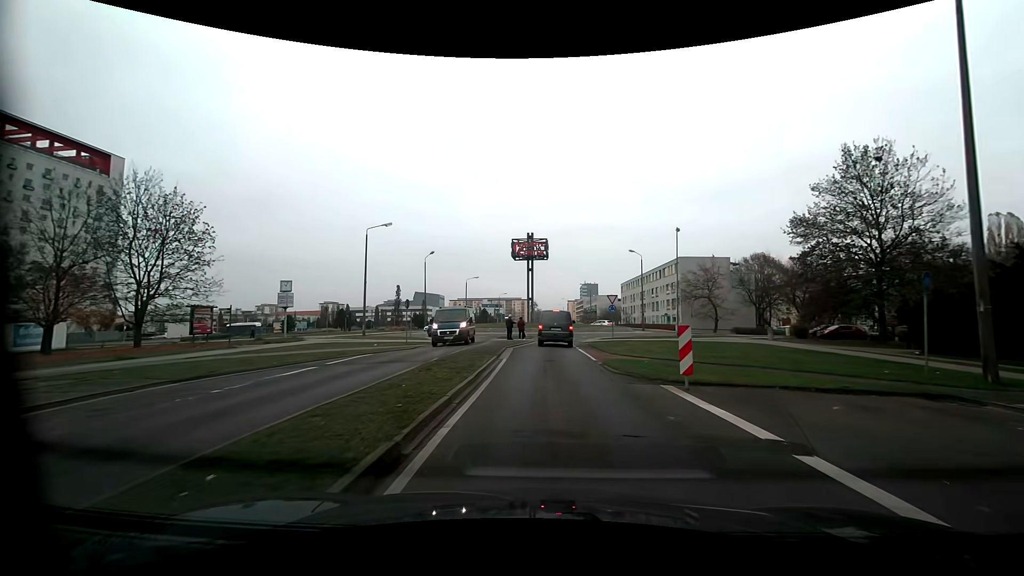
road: tertiary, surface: asphalt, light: Day
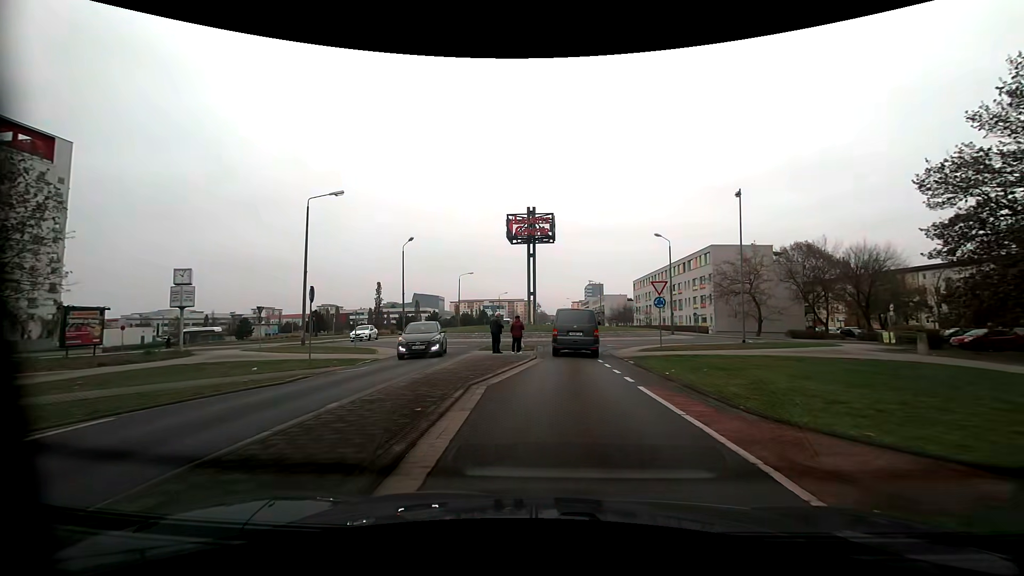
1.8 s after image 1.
(0.0, +13.5) m; -1°
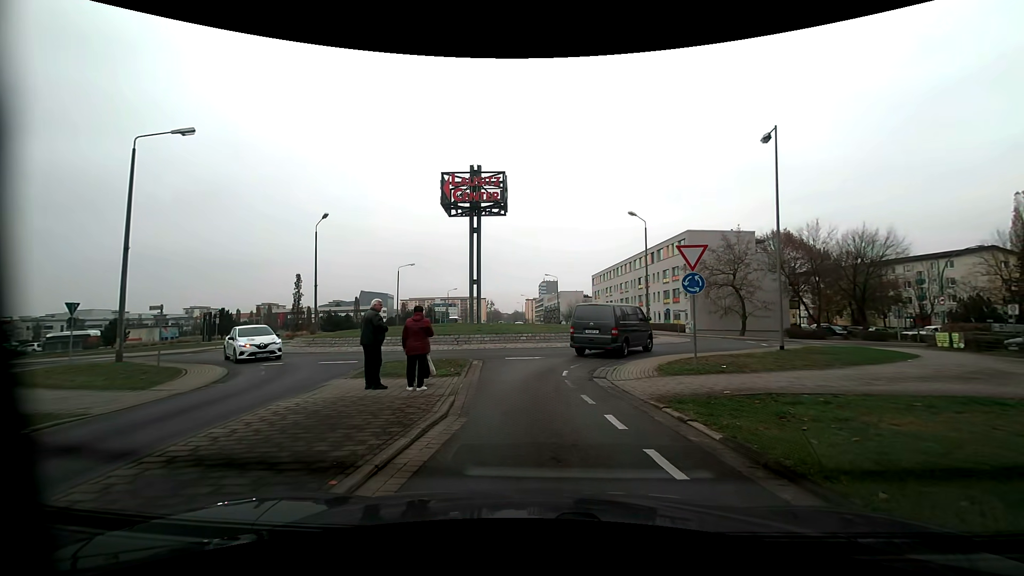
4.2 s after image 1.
(+0.5, +11.1) m; +6°
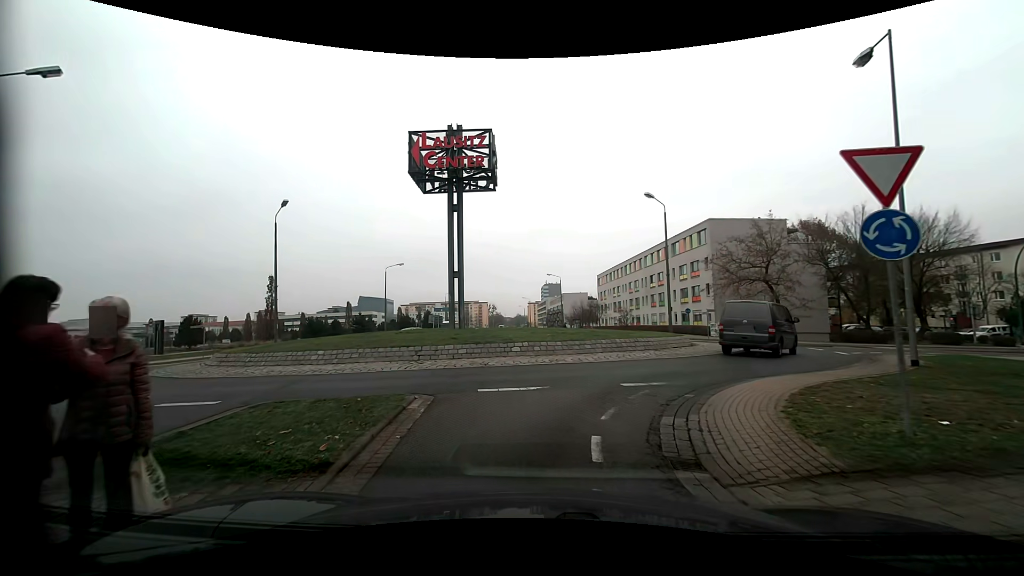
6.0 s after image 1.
(+0.1, +7.8) m; -1°
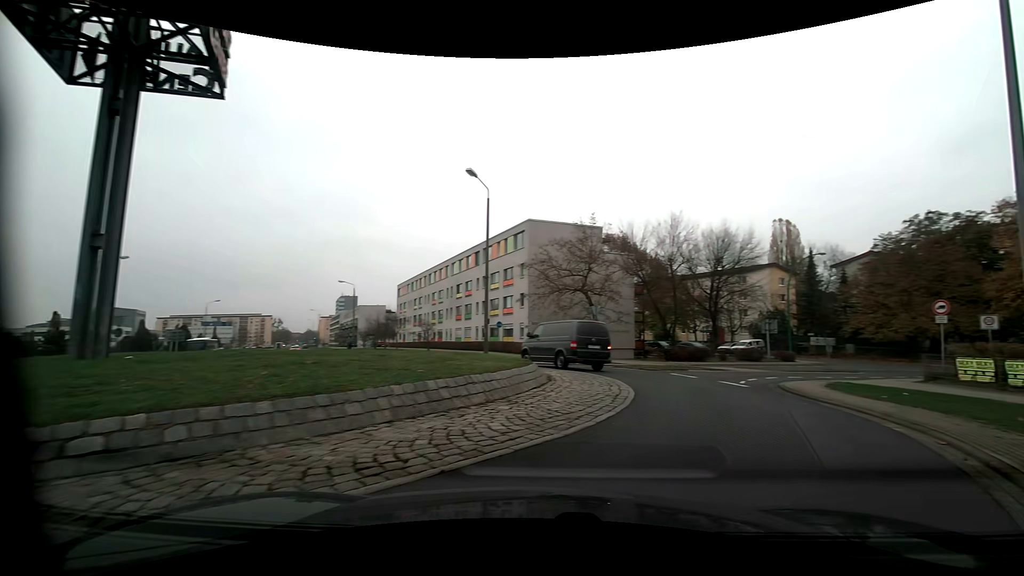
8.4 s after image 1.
(+0.8, +11.0) m; +22°
(+3, +10) (+4, +19) (-2, +28) (-10, +33) (-18, +39) (-22, +48) (-27, +57) (-31, +66) (-35, +75) (-40, +84) m
